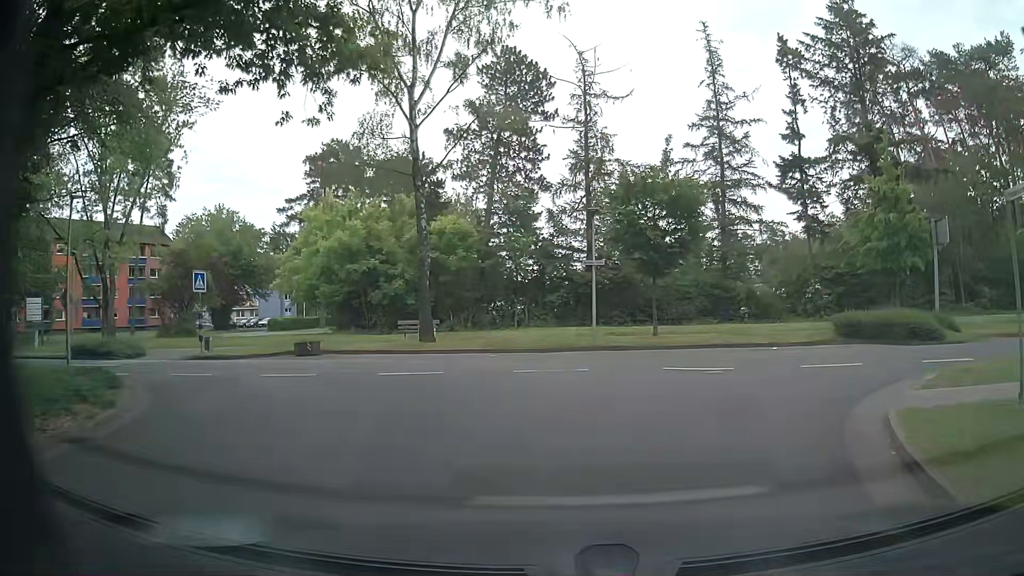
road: residential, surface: asphalt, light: Day
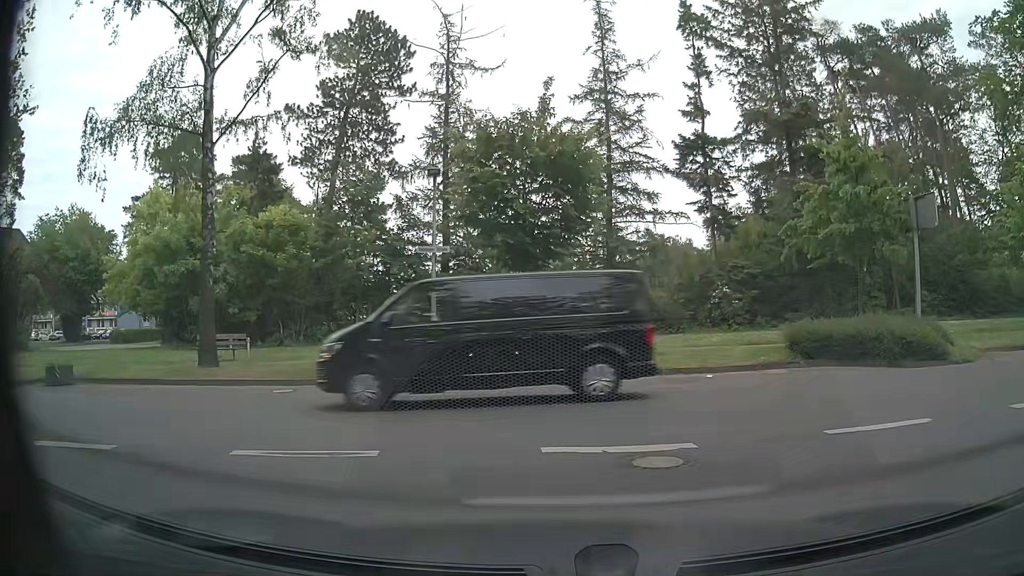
(+0.6, +7.4) m; +11°
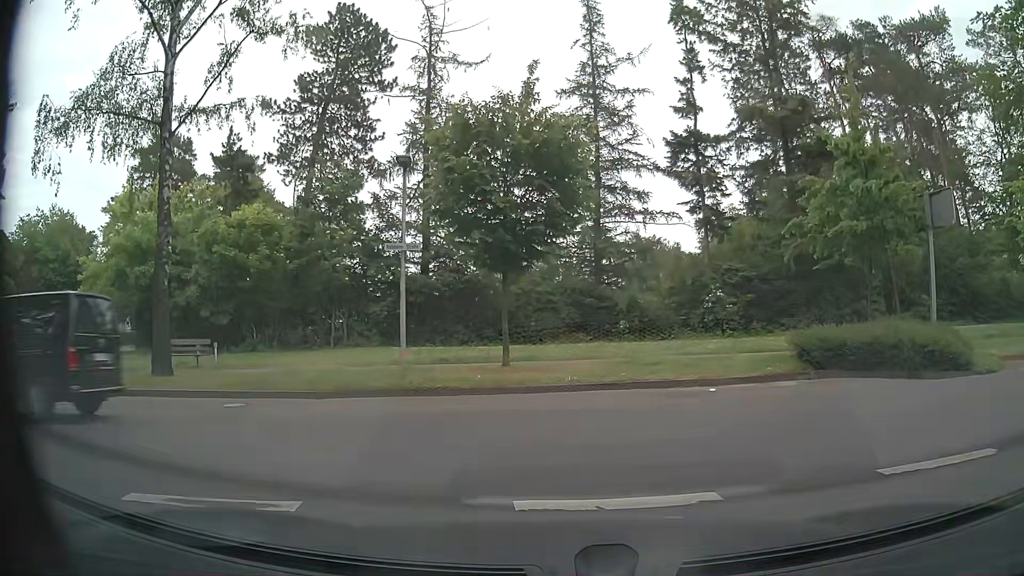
(0.0, +1.6) m; -1°
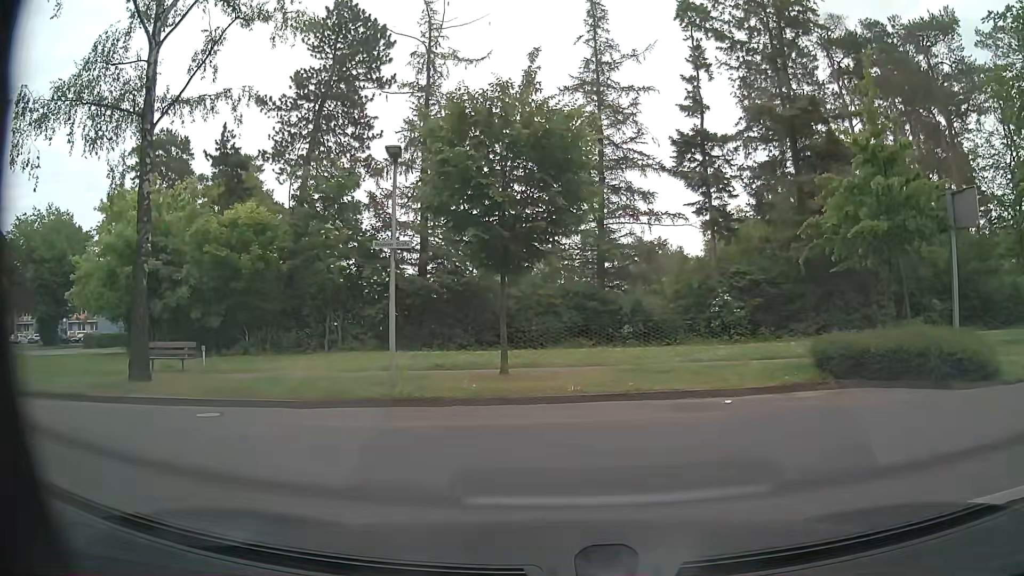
(0.0, +1.0) m; 0°
